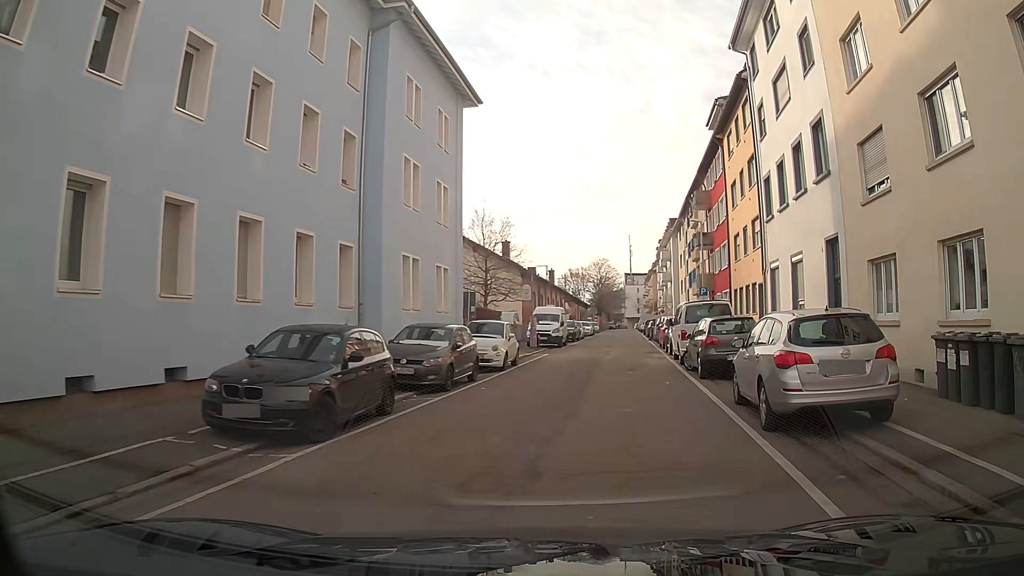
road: residential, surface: asphalt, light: Day
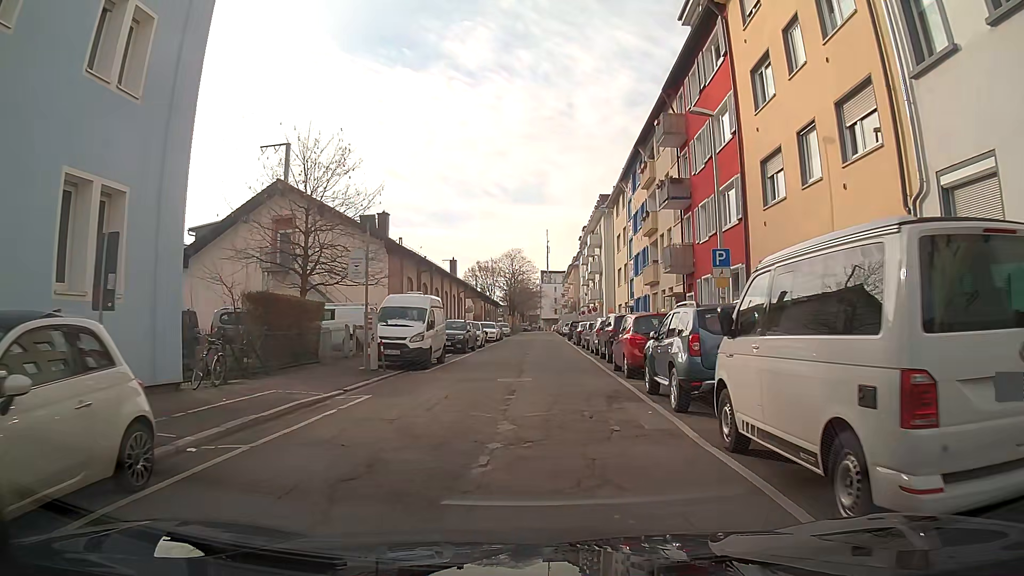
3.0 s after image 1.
(+1.6, +17.7) m; +6°
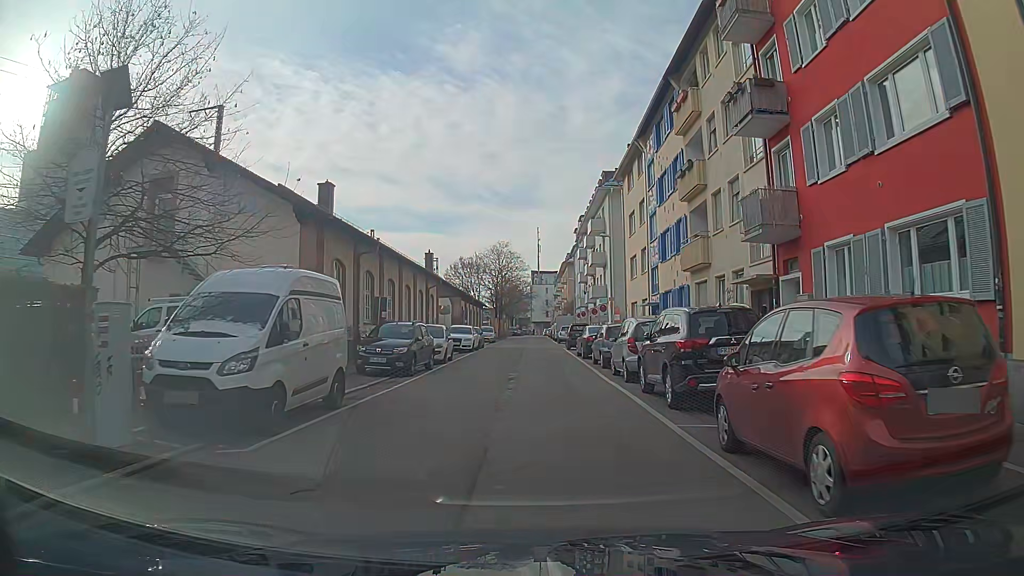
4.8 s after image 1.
(0.0, +12.0) m; 0°
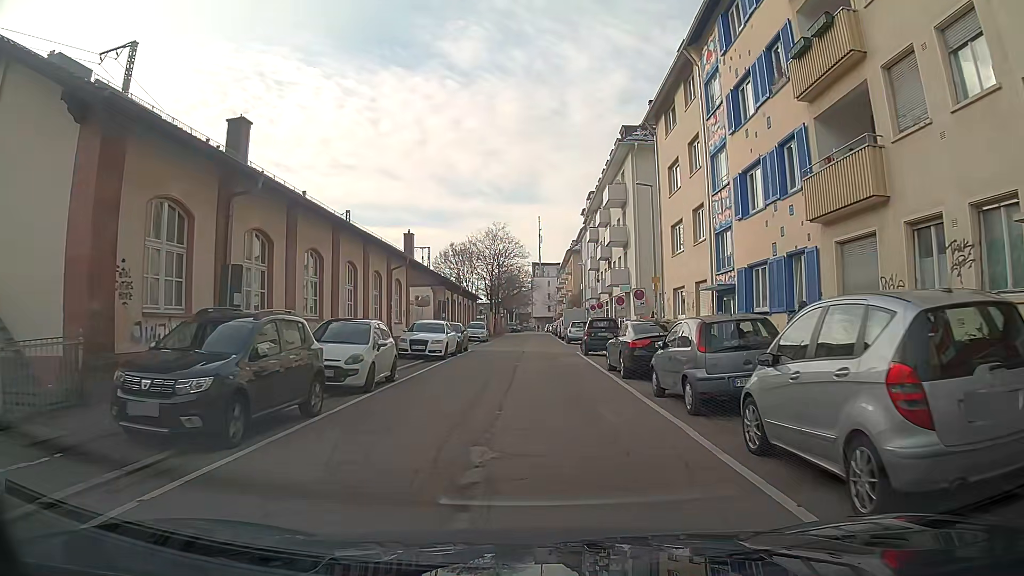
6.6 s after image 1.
(0.0, +12.3) m; 0°
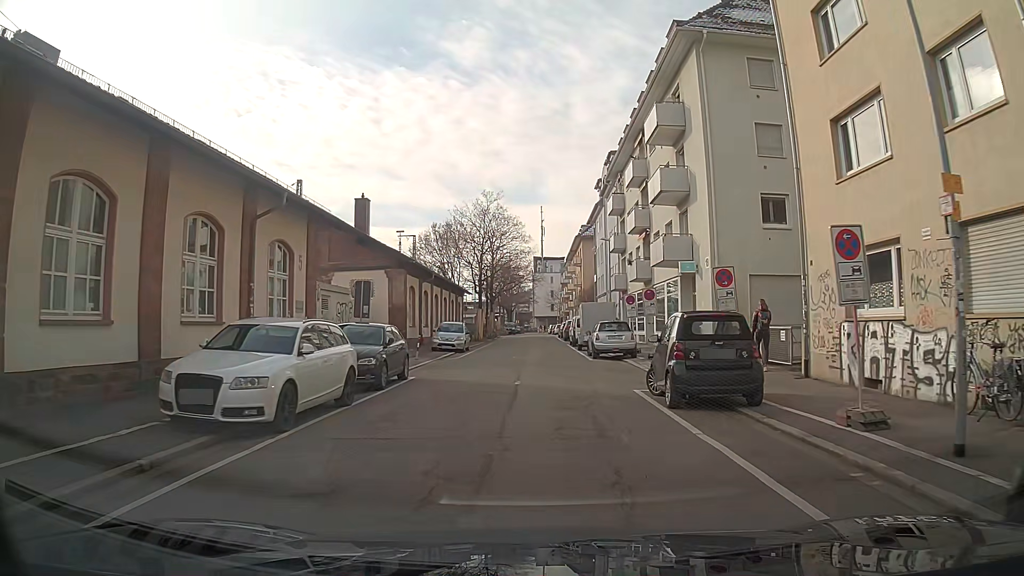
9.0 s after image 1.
(+0.1, +17.0) m; +1°
(0, +10) (0, +20) (0, +30) (-1, +40) (-1, +50) (0, +60) (0, +70) (0, +80) (0, +90) (0, +100) m
